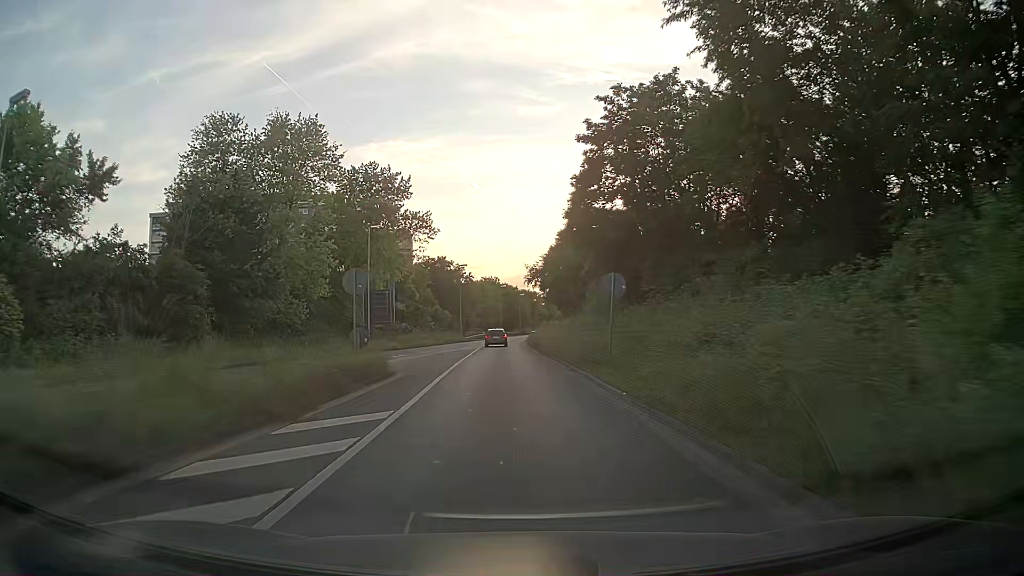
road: primary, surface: asphalt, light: Day
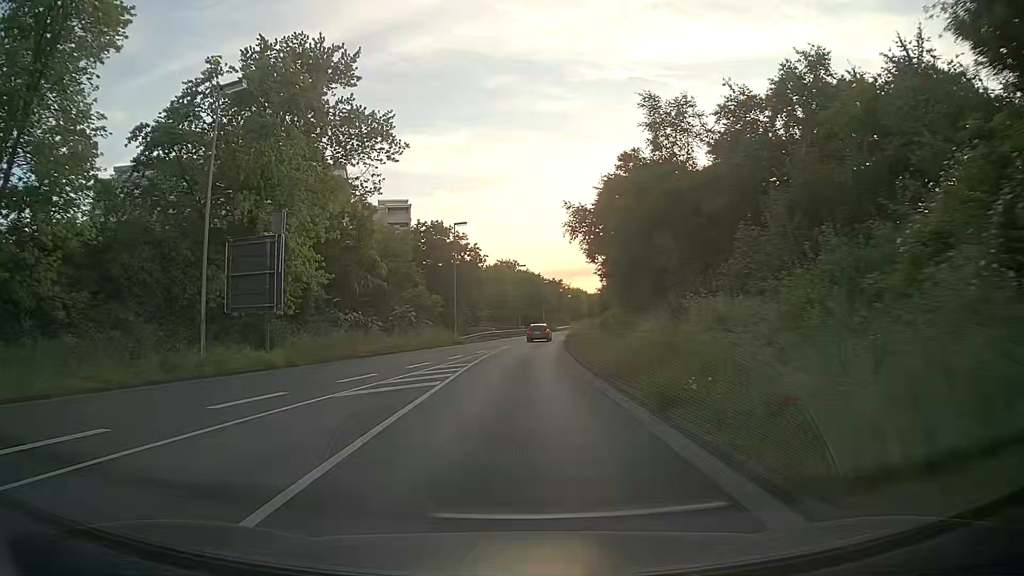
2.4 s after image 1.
(-0.5, +32.6) m; -2°
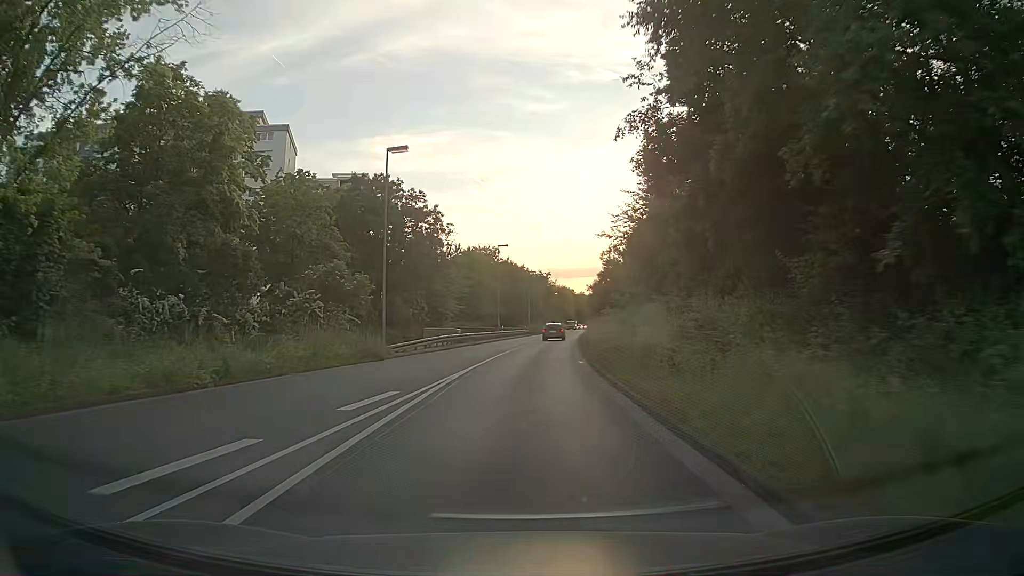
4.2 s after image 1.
(+0.5, +24.3) m; +2°
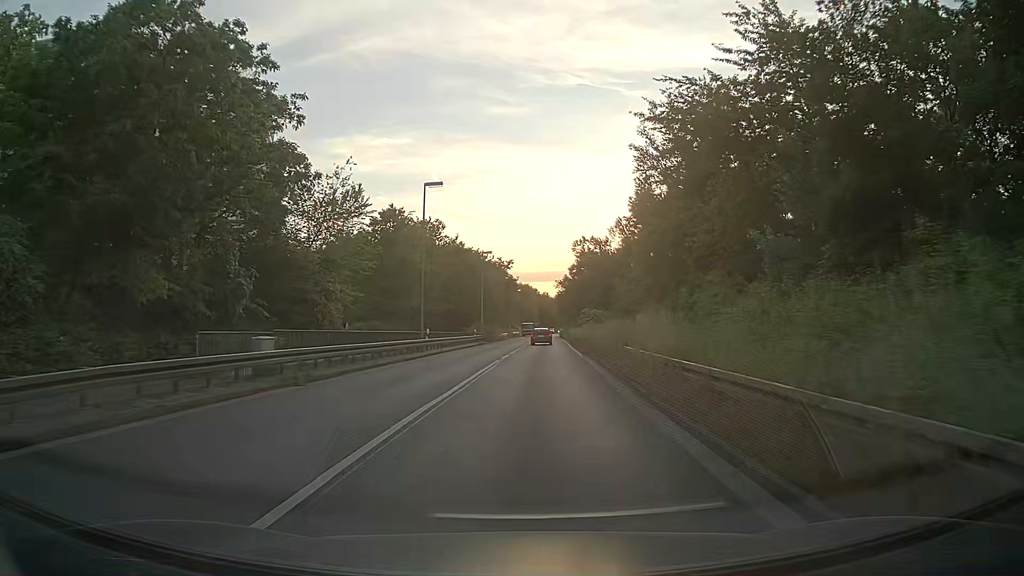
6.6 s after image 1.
(+1.0, +31.9) m; +4°
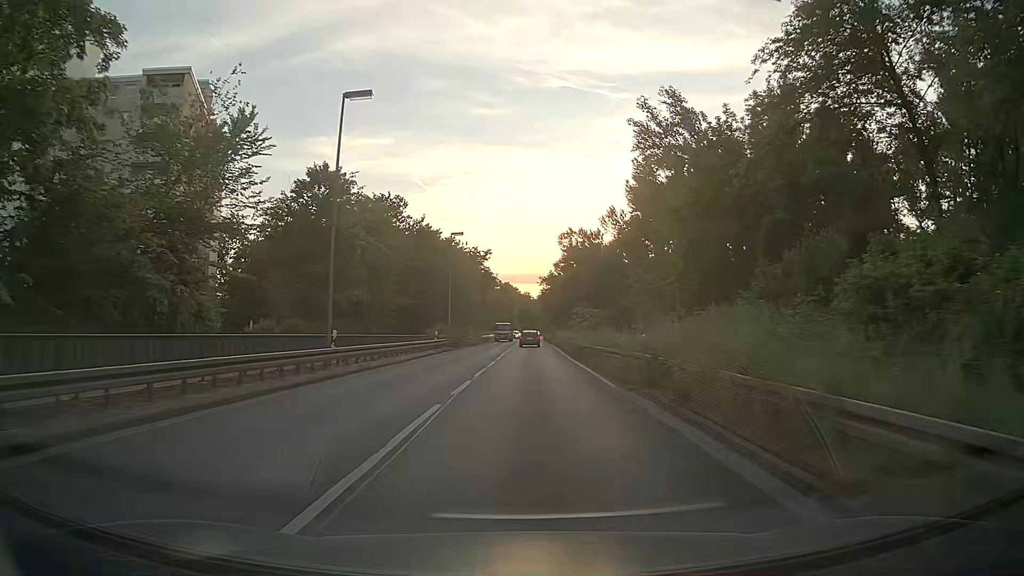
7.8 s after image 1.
(+0.2, +15.9) m; +2°
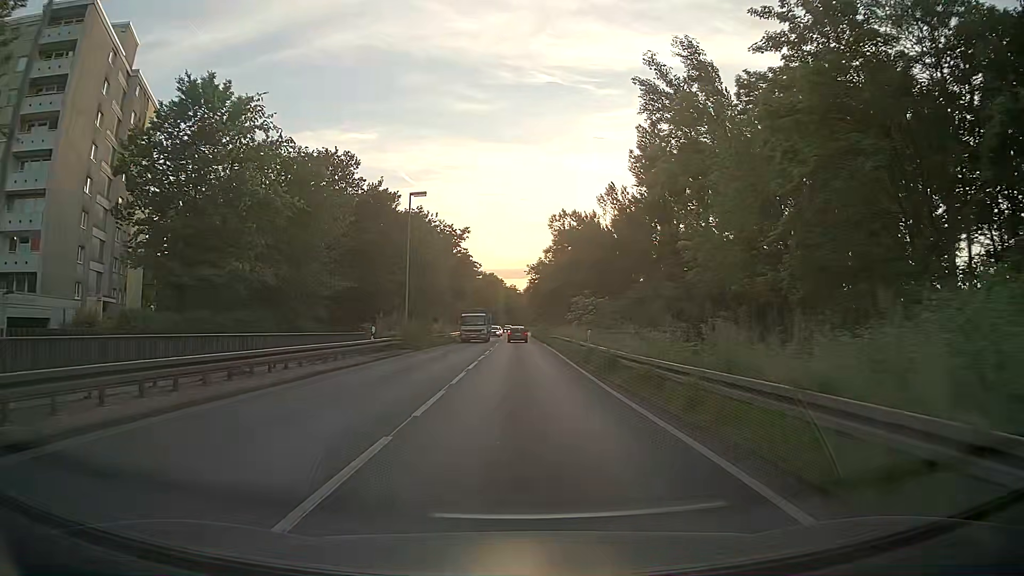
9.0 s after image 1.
(+0.3, +15.8) m; +1°
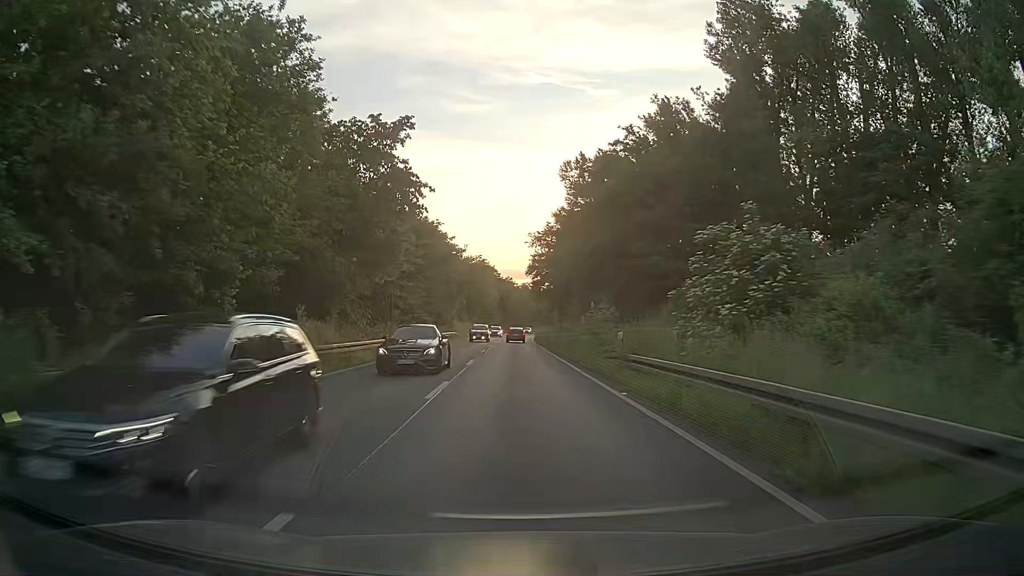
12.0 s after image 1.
(+0.1, +39.7) m; +1°
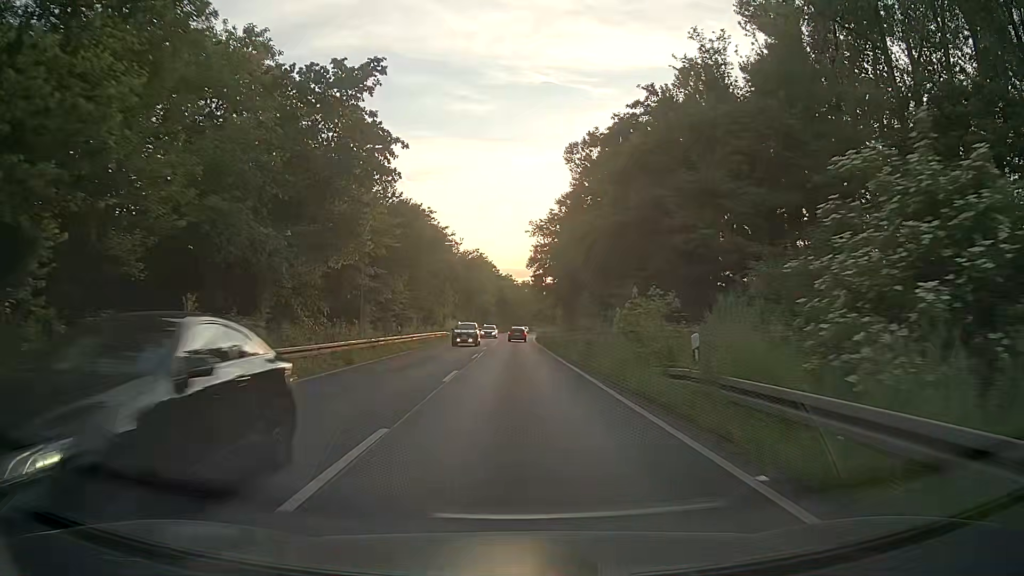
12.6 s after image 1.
(0.0, +8.0) m; 0°
(0, +10) (0, +20) (0, +30) (0, +40) (0, +50) (0, +60) (0, +70) (0, +80) (0, +90) (+1, +100) m
